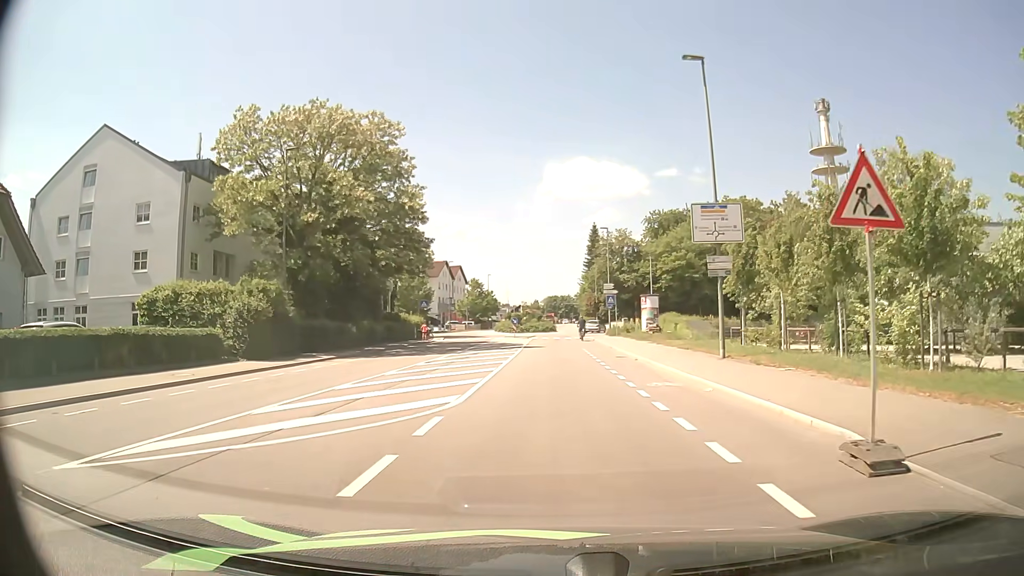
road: tertiary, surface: asphalt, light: Day
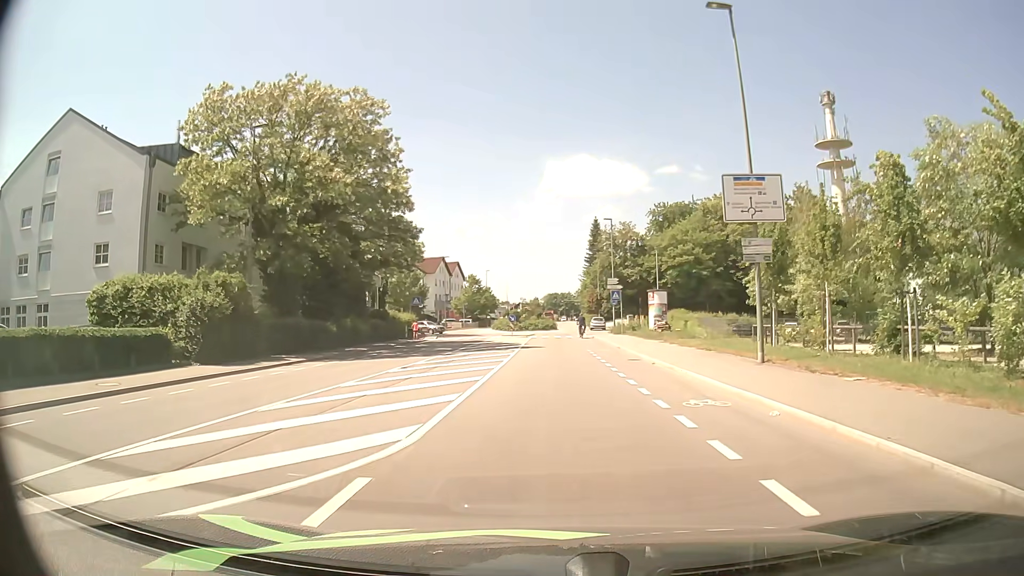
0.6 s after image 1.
(0.0, +4.1) m; 0°
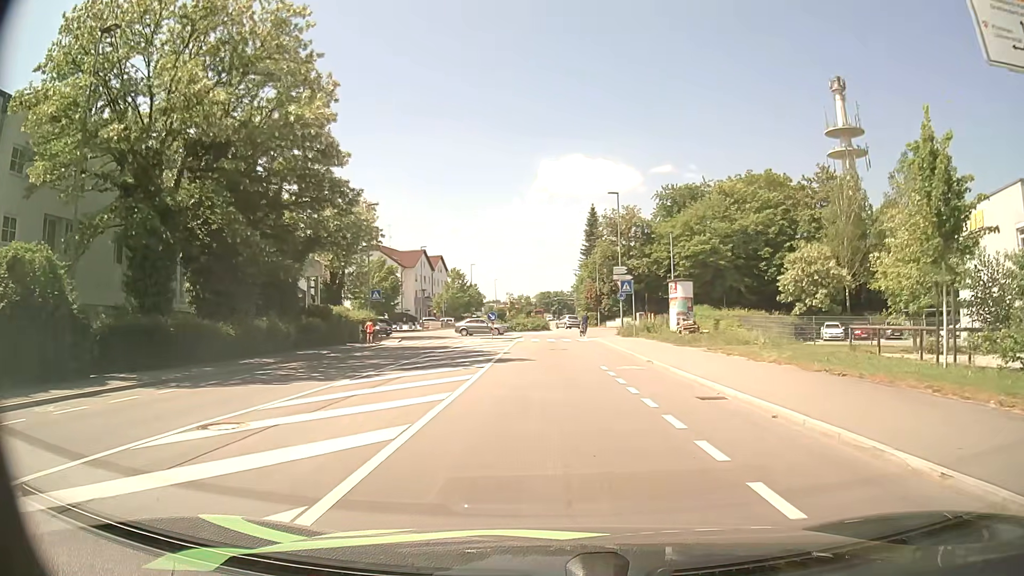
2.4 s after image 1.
(0.0, +12.1) m; +1°
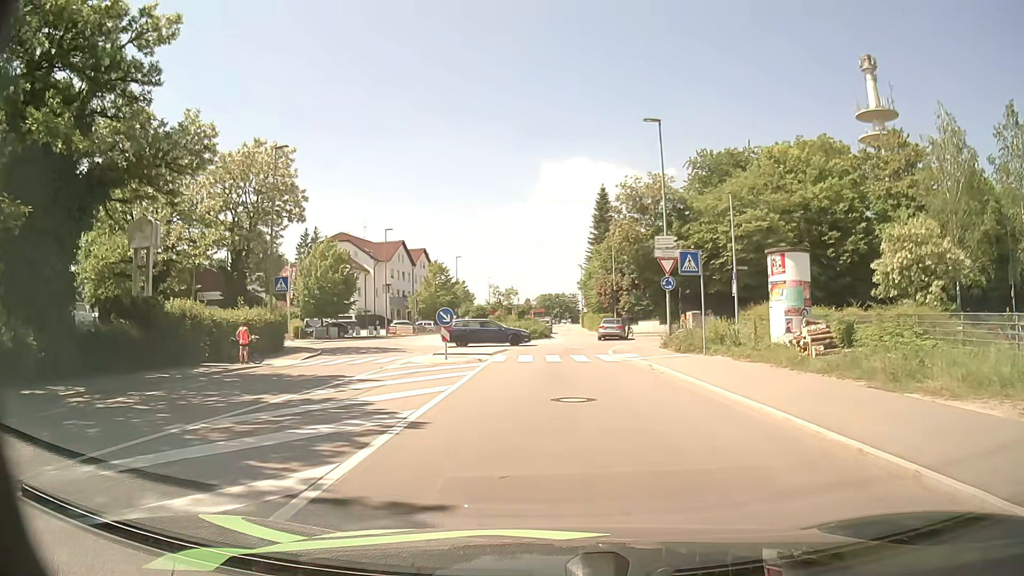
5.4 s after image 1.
(-0.1, +18.6) m; -1°
